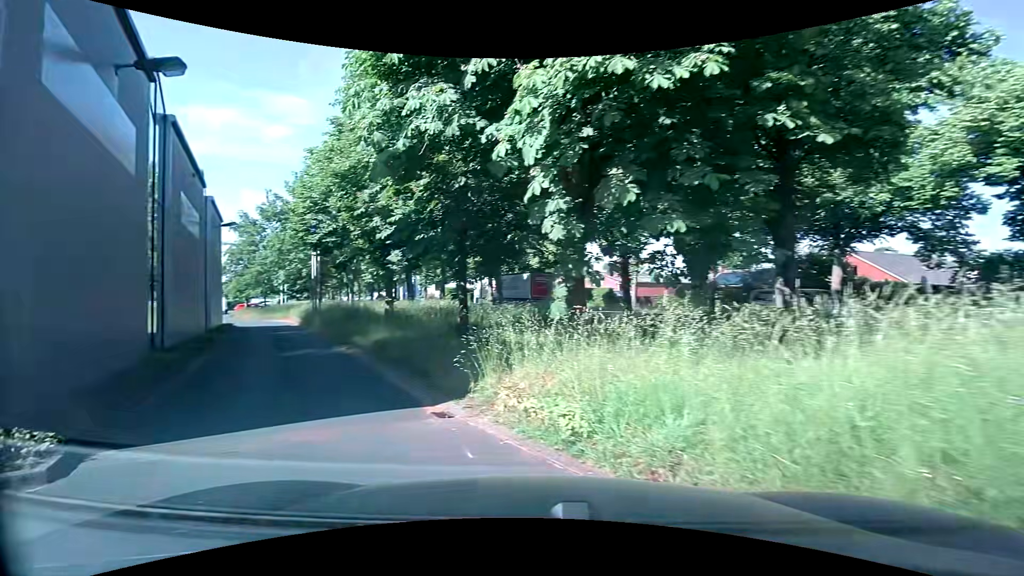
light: Day
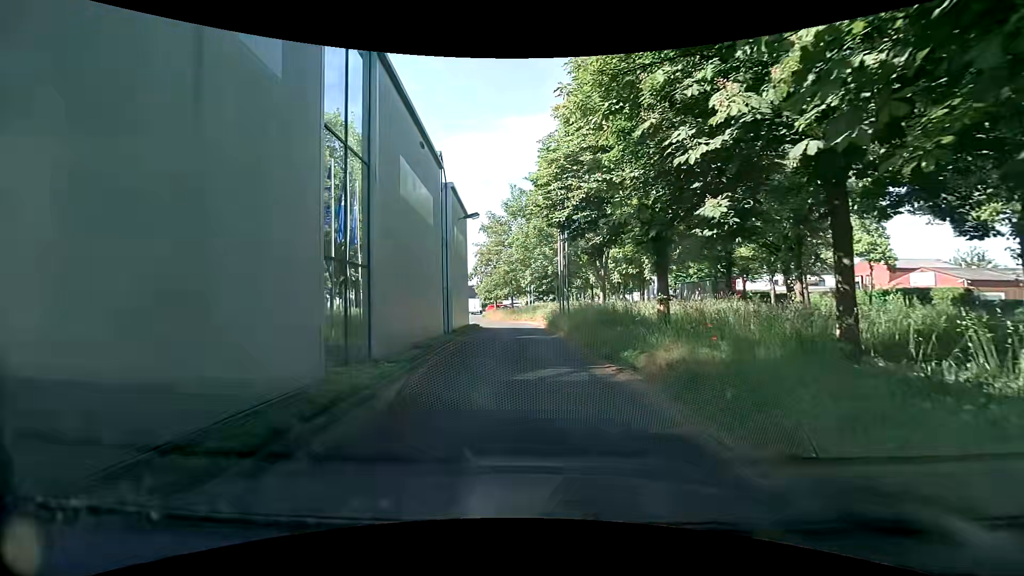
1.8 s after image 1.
(-2.0, +6.3) m; -27°
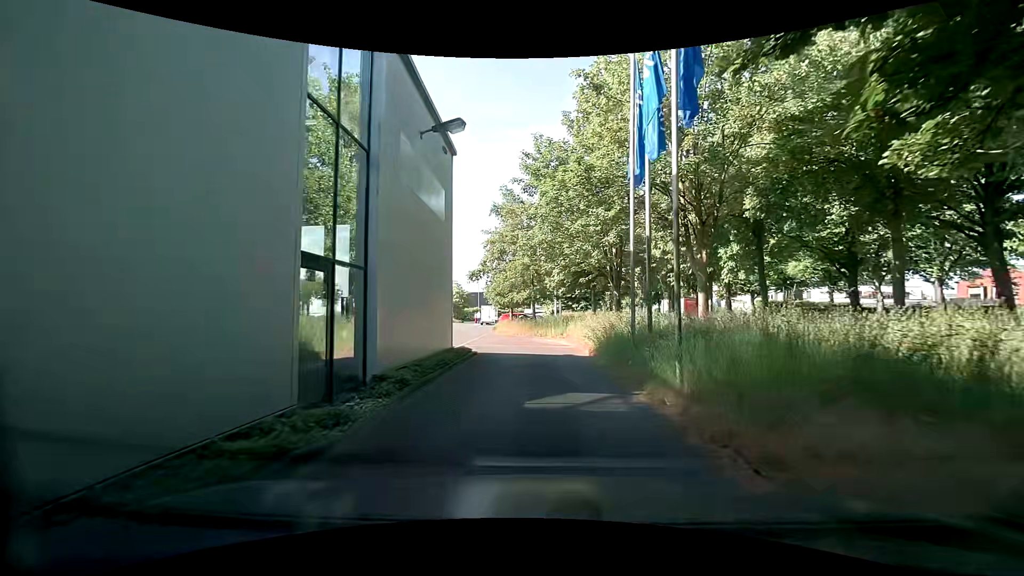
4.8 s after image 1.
(-0.4, +13.8) m; -1°
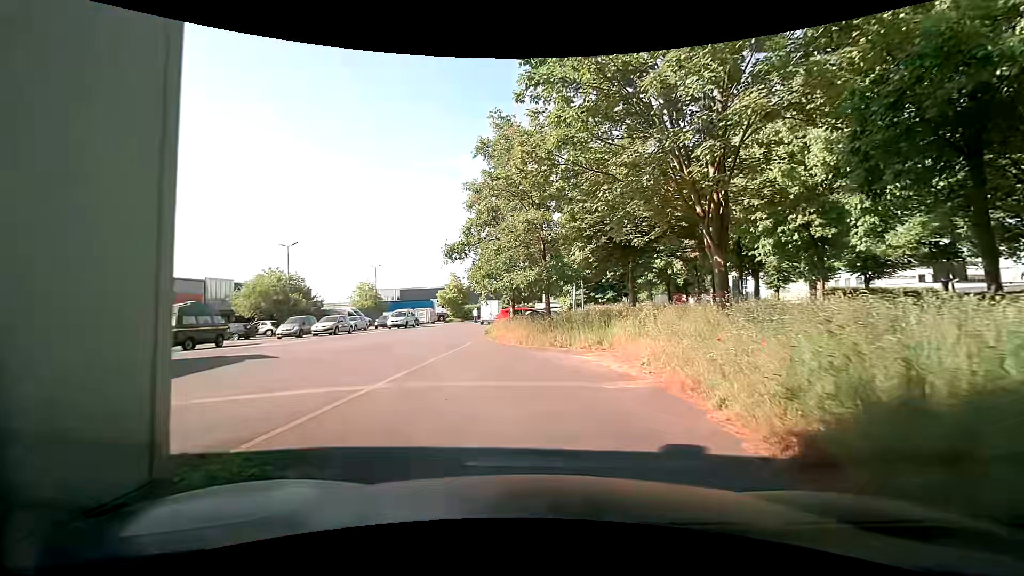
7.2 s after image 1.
(-0.5, +13.1) m; -3°
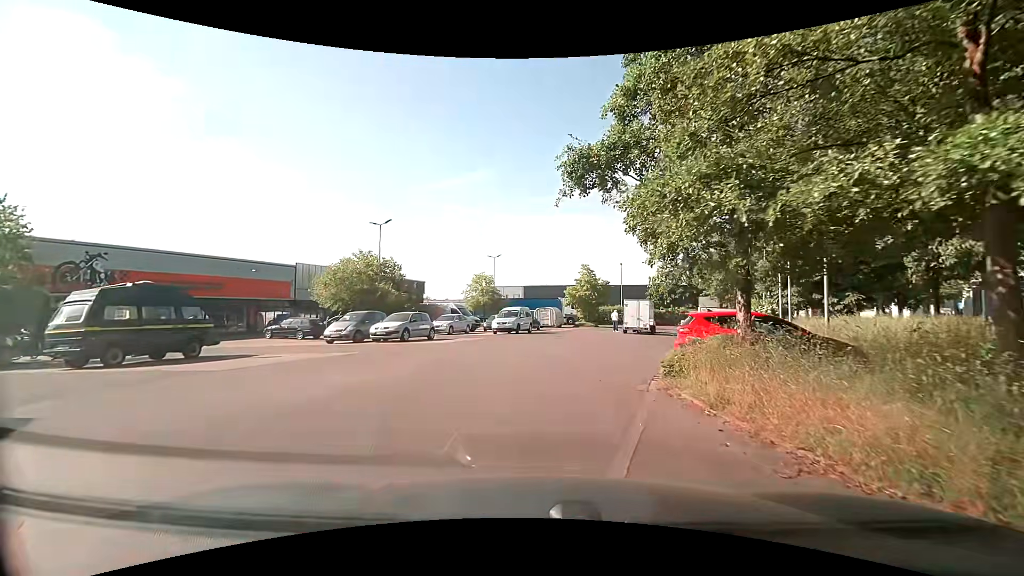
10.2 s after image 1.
(-1.8, +14.3) m; -16°
(0, +10) (+1, +20) (+3, +30) (+4, +40) (+7, +49) (+11, +58) (+11, +68) (+2, +73) (-7, +76) (-17, +79) m
